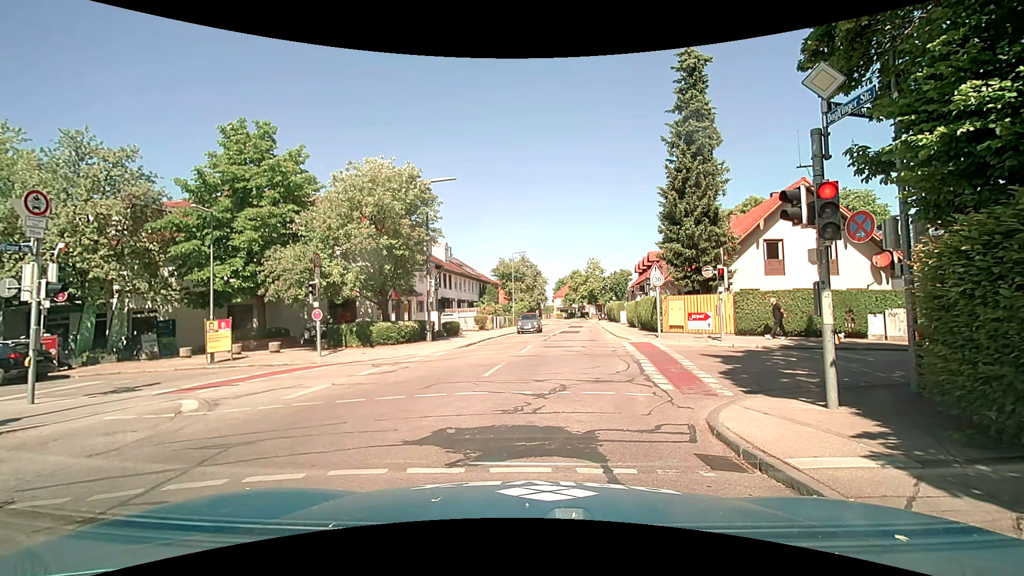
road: tertiary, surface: asphalt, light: Day
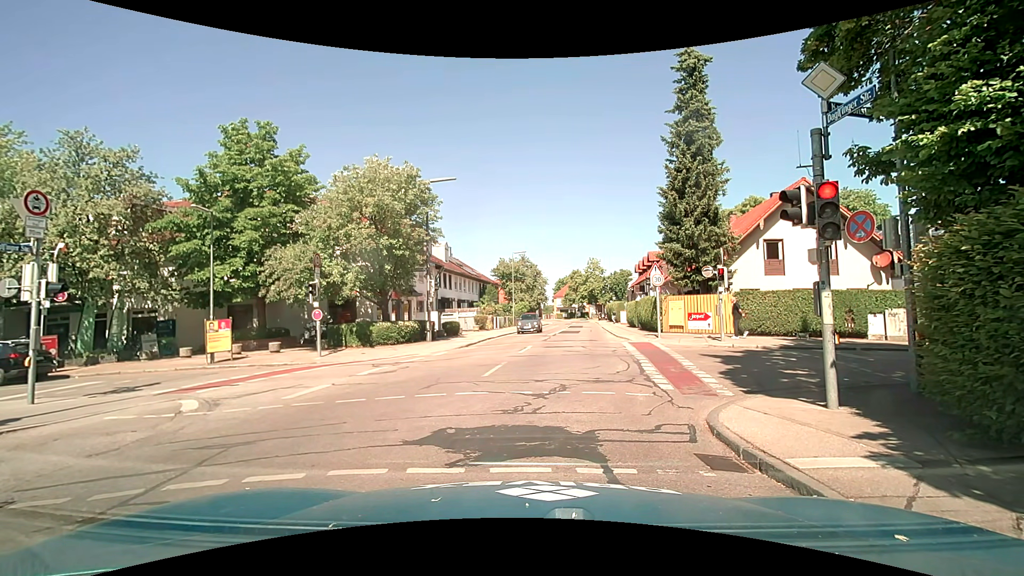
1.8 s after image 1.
(0.0, 0.0) m; 0°
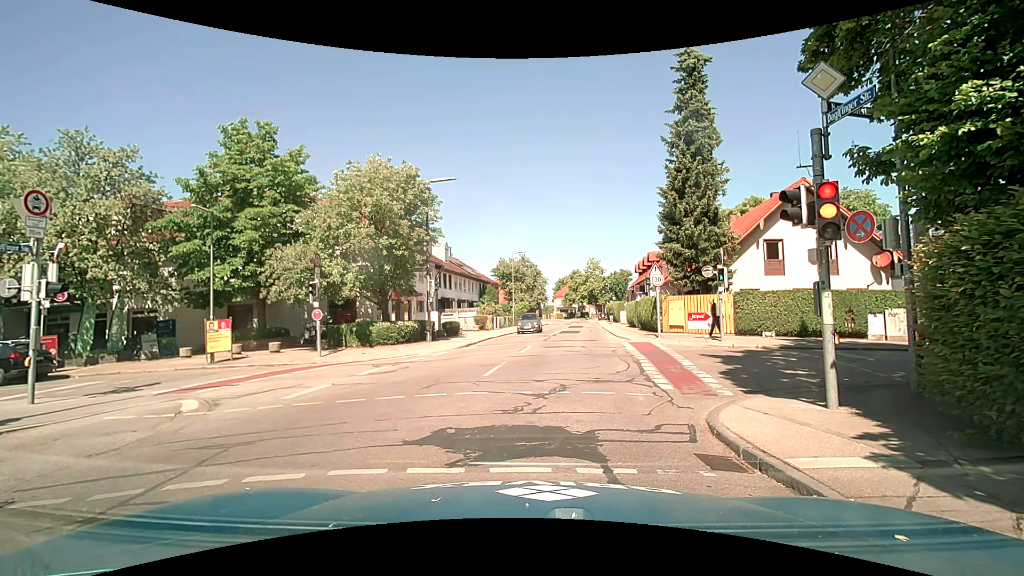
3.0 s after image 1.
(0.0, 0.0) m; 0°
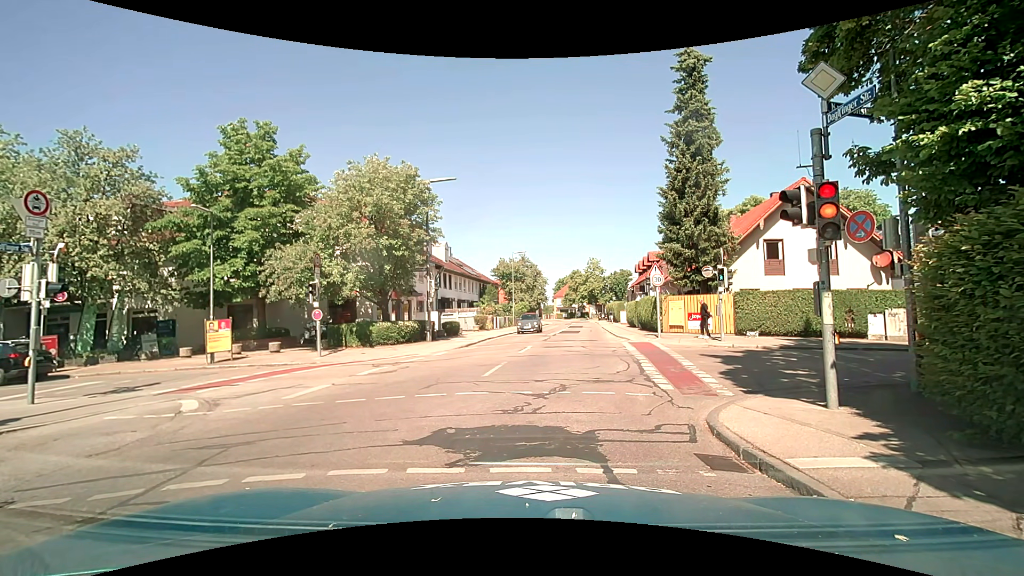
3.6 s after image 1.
(0.0, 0.0) m; 0°
(0, +10) (0, +20) (+1, +30) (+2, +40) (+3, +50) (+4, +60) (+5, +70) (+5, +80) (+6, +90) (+6, +100) m
